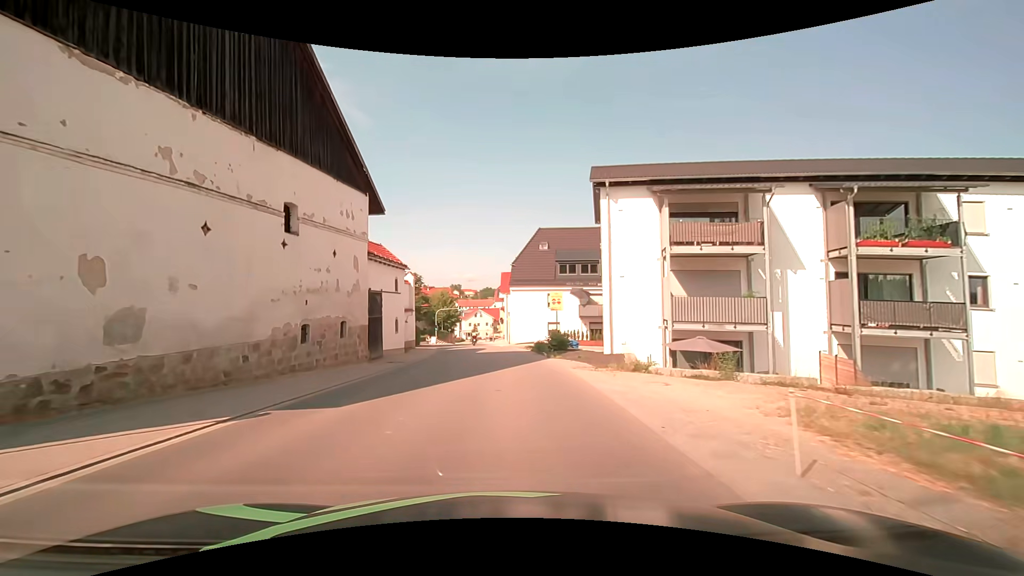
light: Day
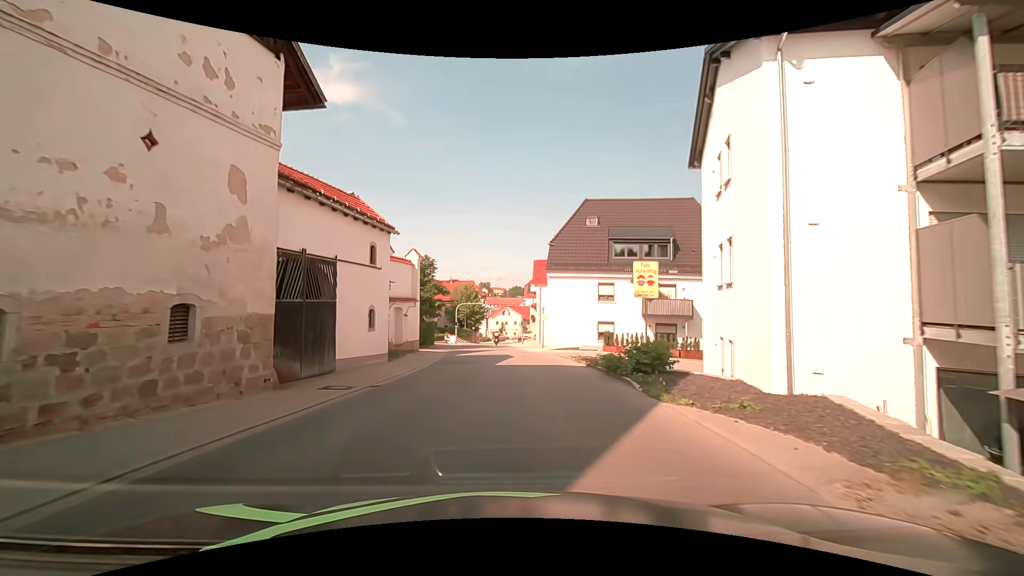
(-0.3, +11.9) m; -3°
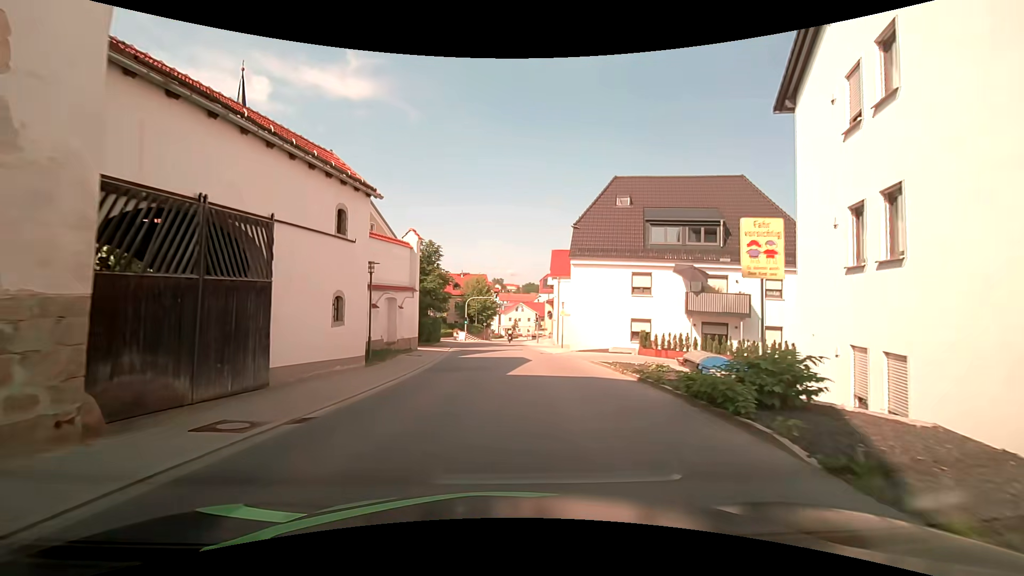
(-0.1, +5.4) m; -2°
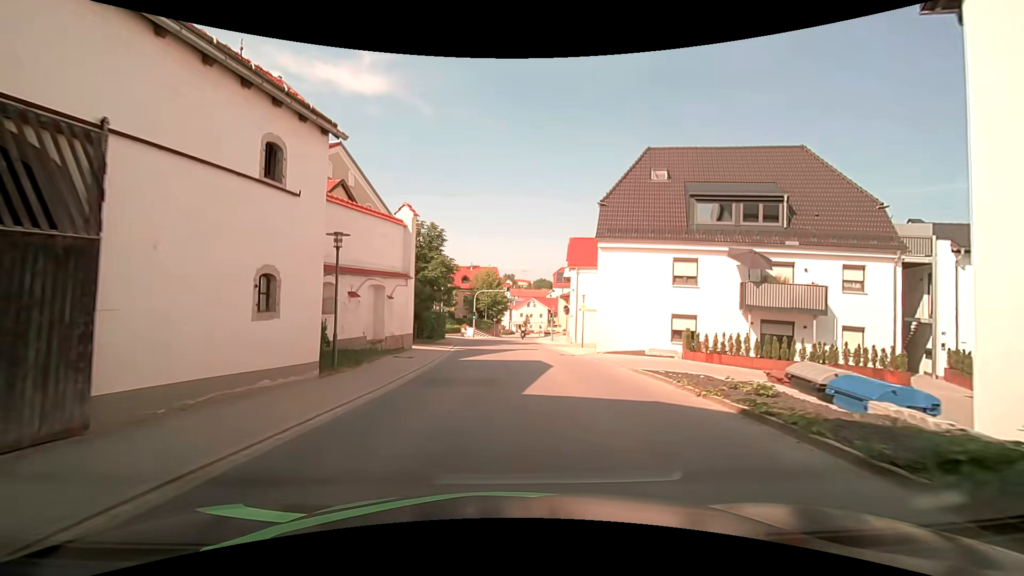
(-0.1, +4.9) m; -2°
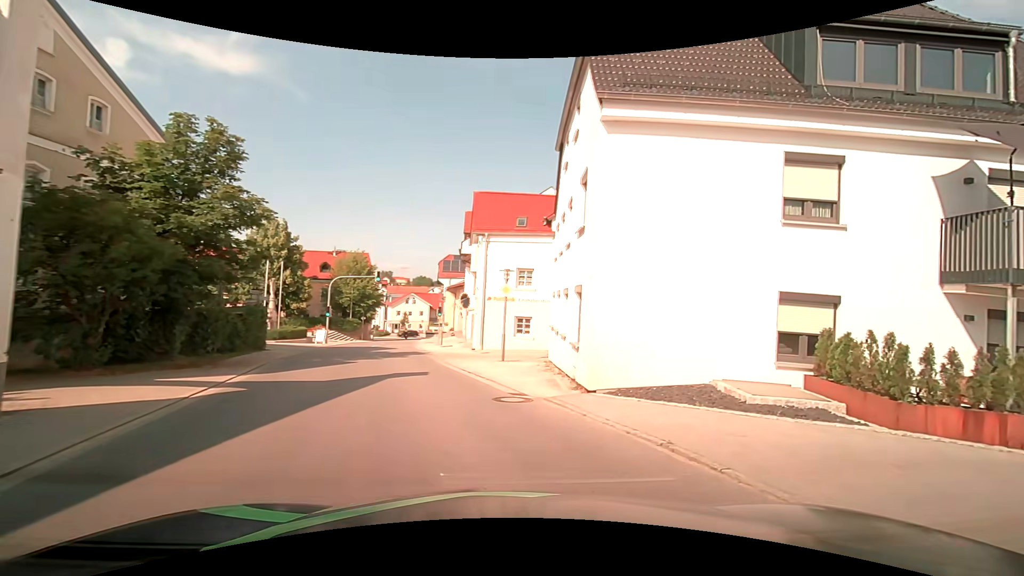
(+0.3, +14.9) m; +15°
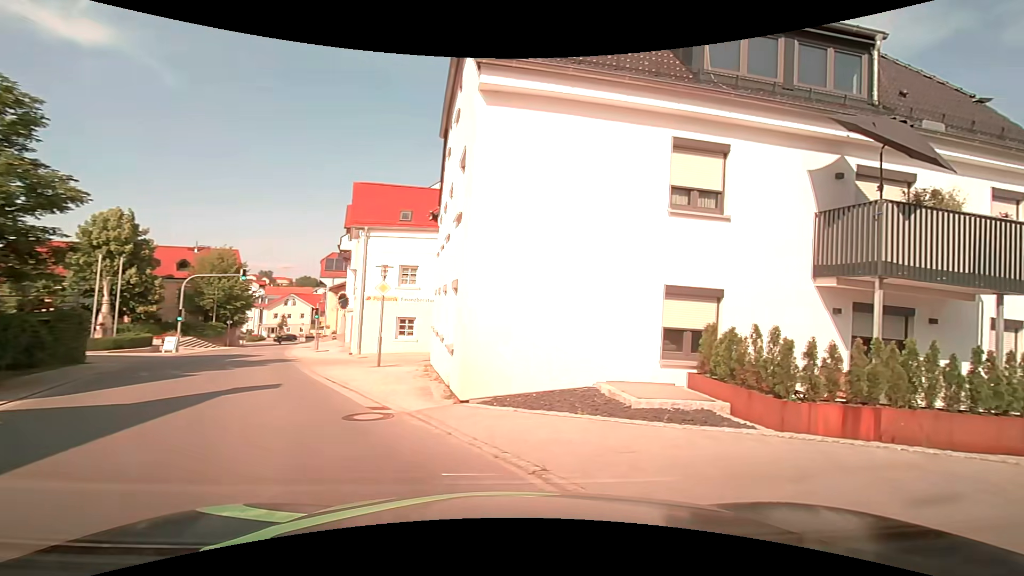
(+0.1, +1.4) m; +12°
